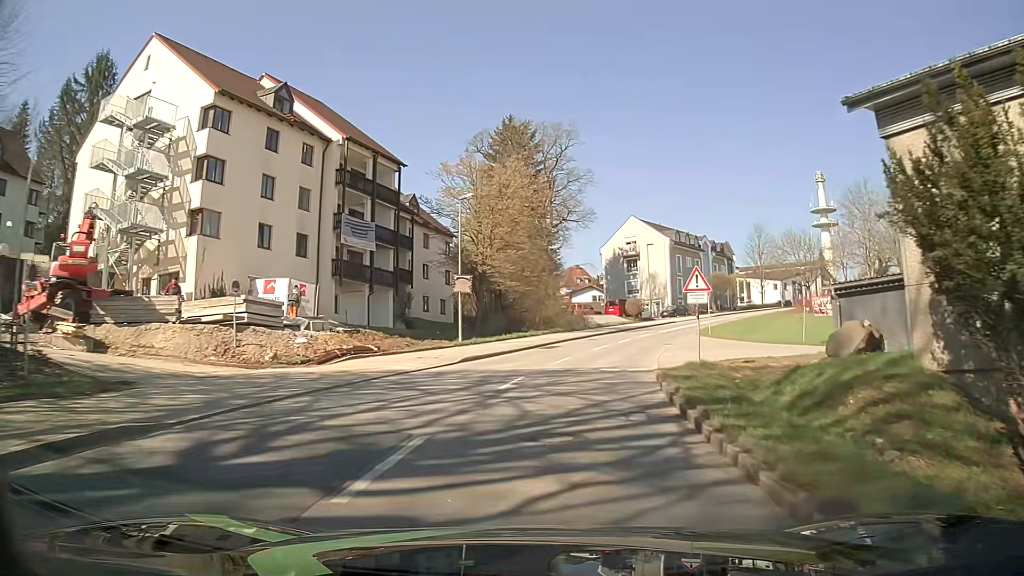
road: tertiary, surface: asphalt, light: Day
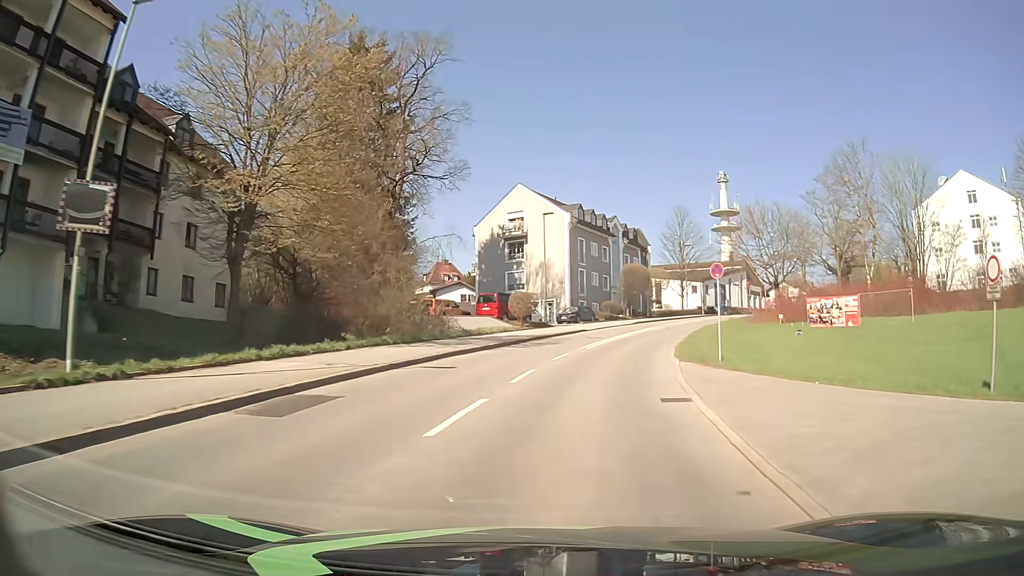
(+2.3, +23.7) m; +11°
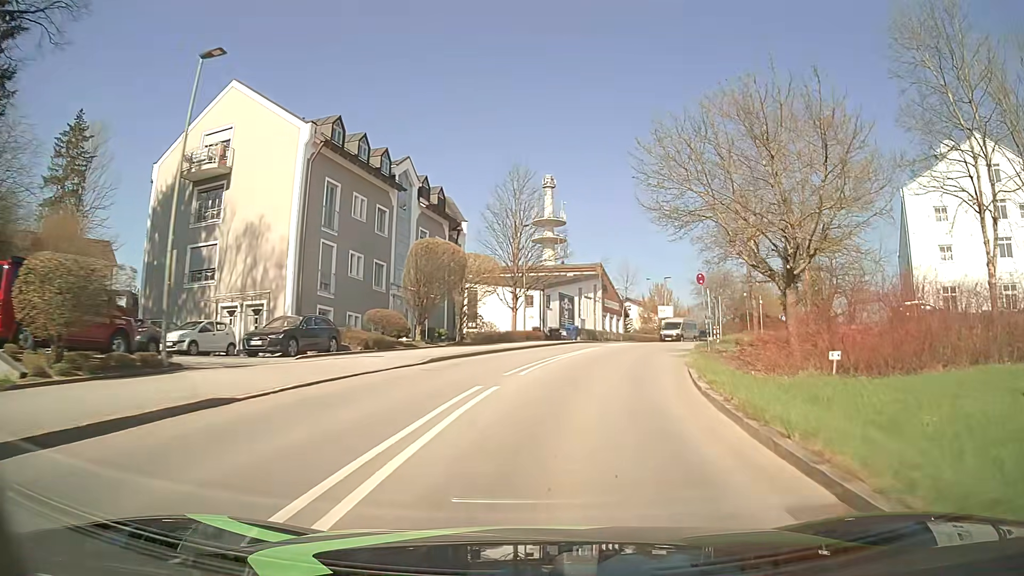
(+4.8, +31.6) m; +17°
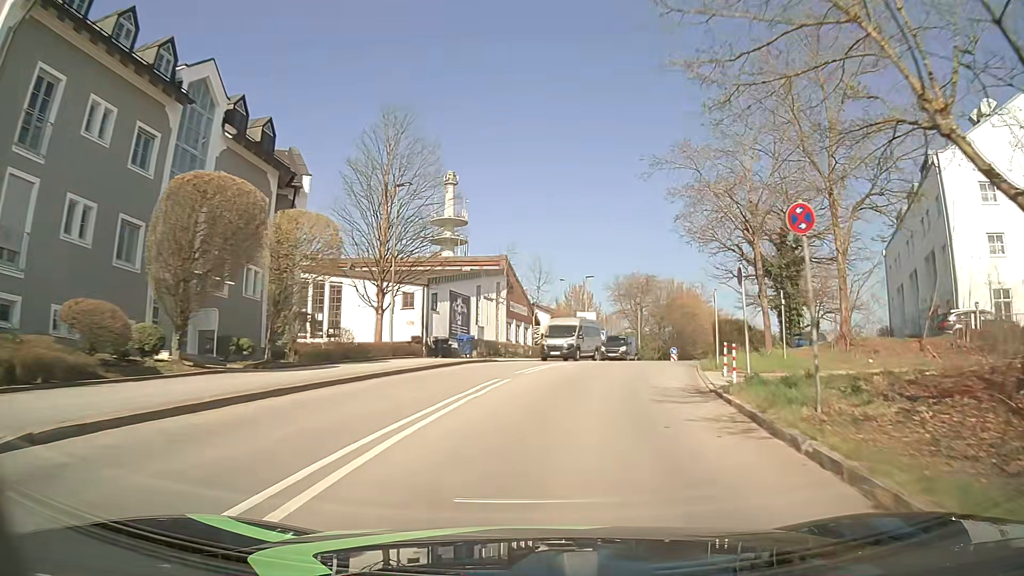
(+1.1, +15.7) m; +8°
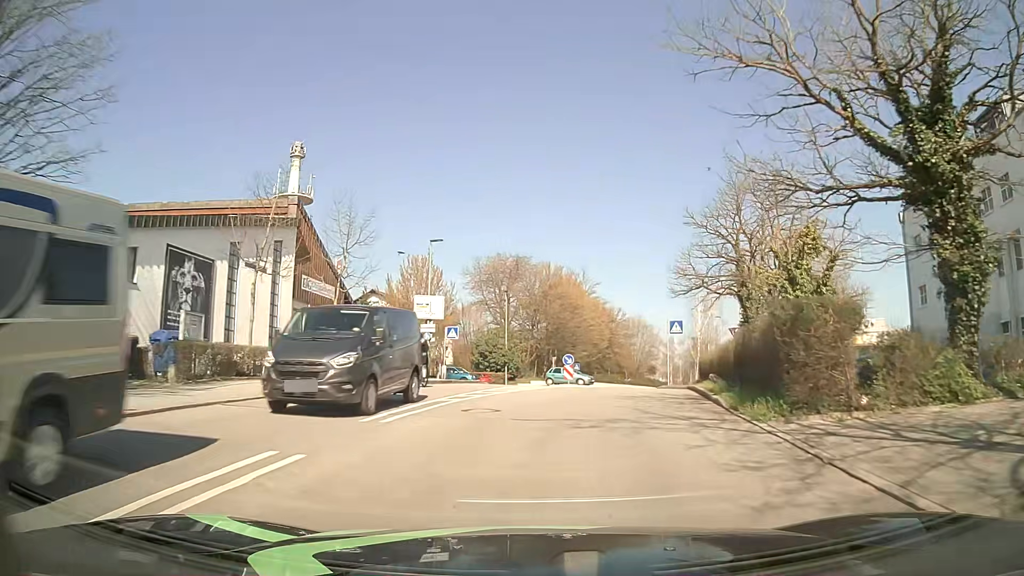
(+2.5, +22.5) m; +12°
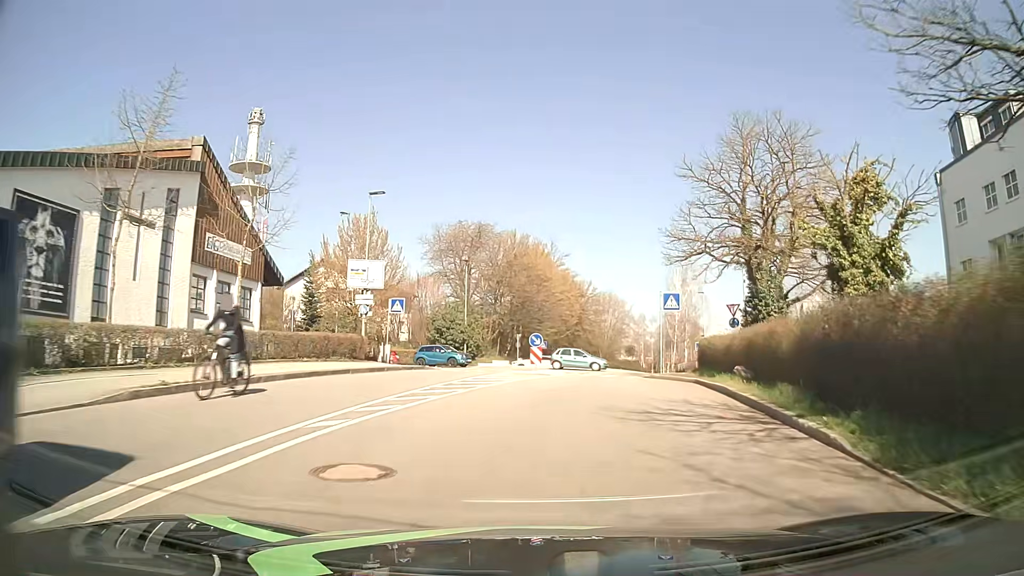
(+0.2, +7.1) m; +3°
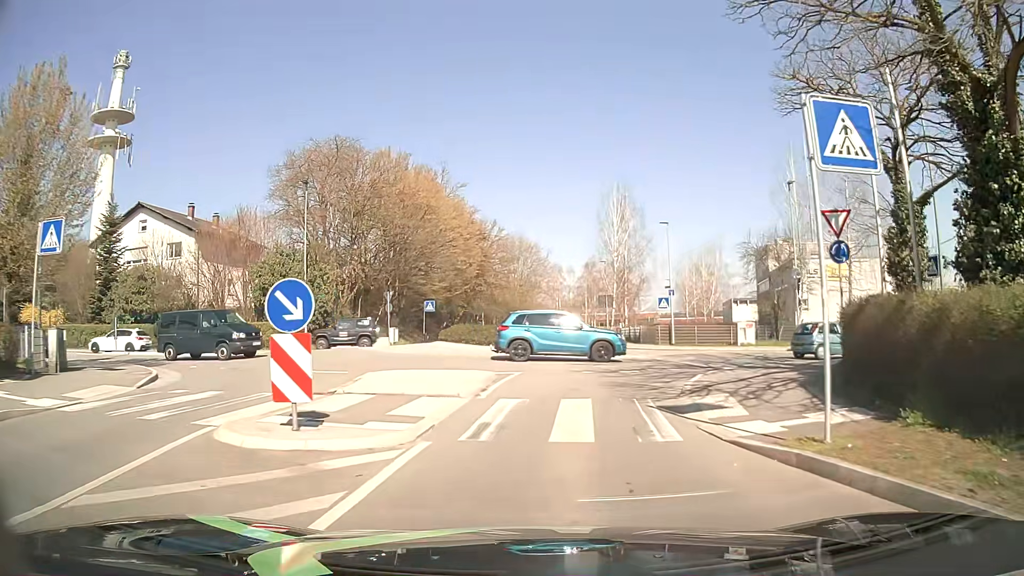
(+1.6, +22.0) m; +8°
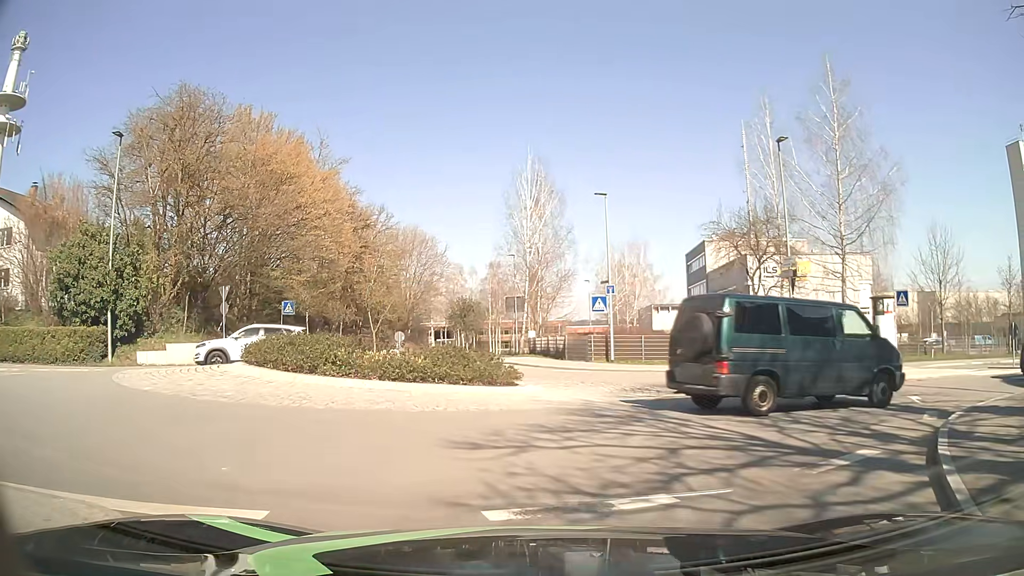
(+0.6, +11.9) m; +7°
